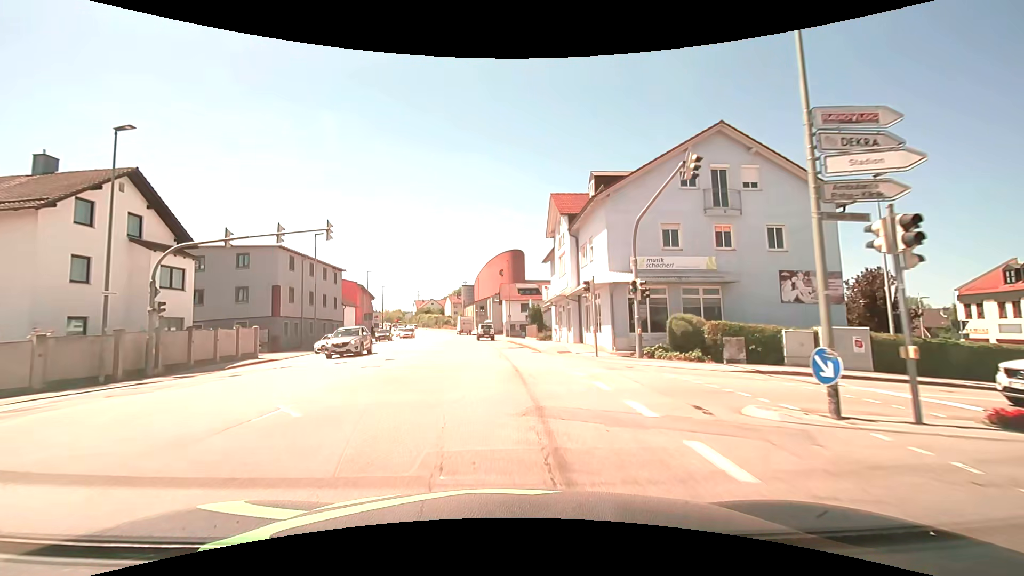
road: tertiary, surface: asphalt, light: Day
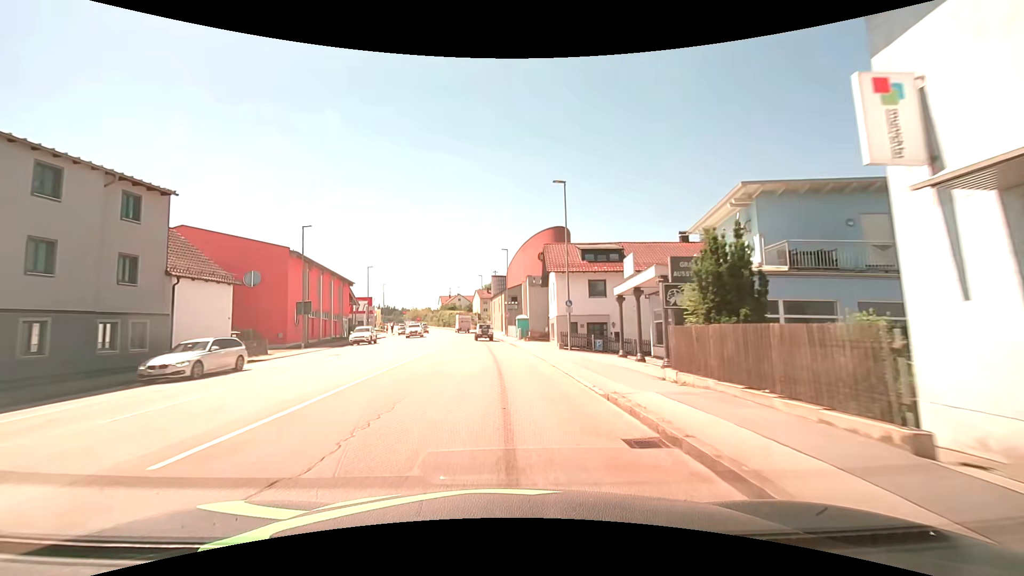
(-1.0, +35.6) m; -4°
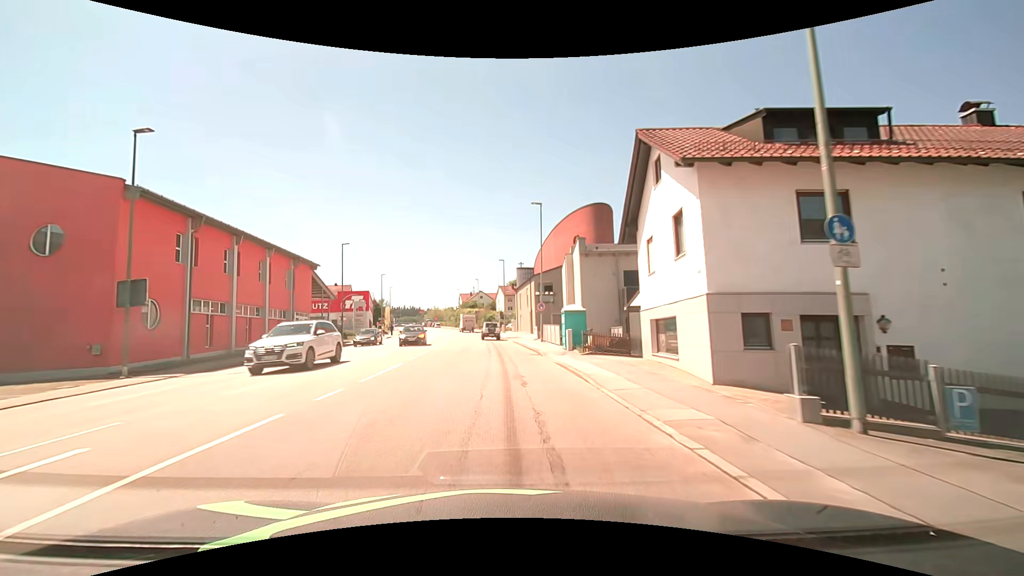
(-0.4, +22.1) m; -3°
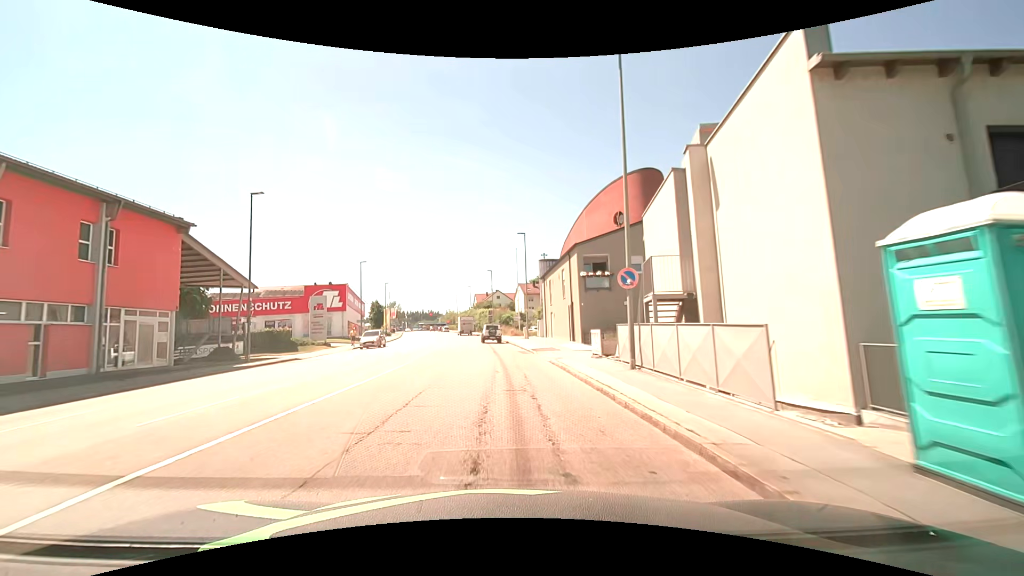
(-0.4, +22.0) m; -2°
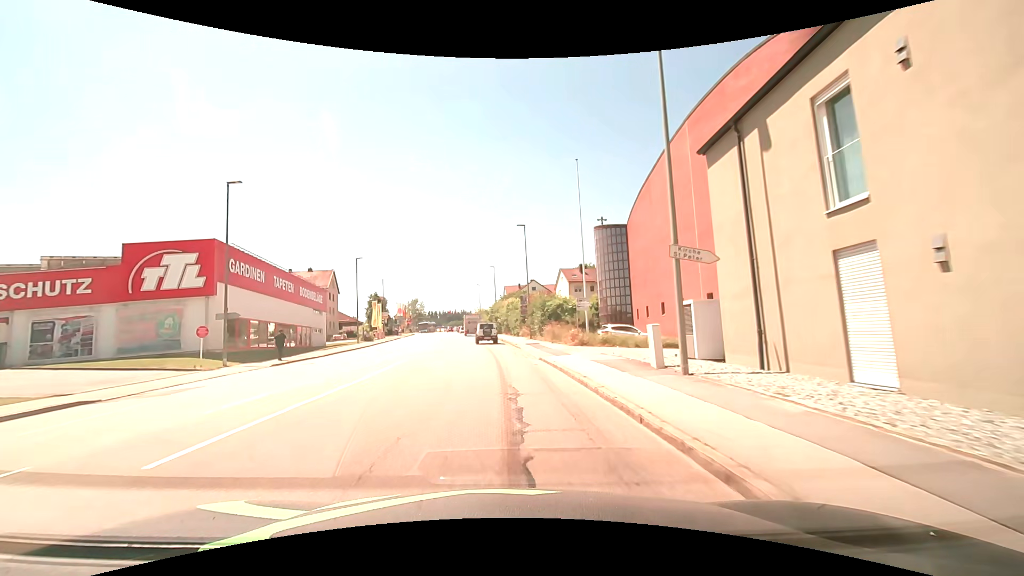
(-1.2, +35.9) m; -4°
